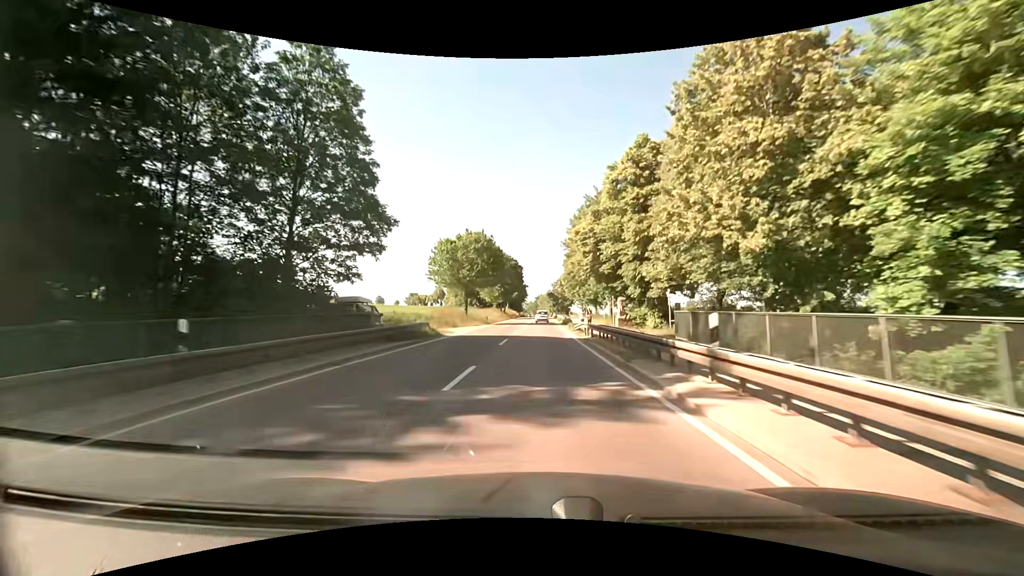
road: primary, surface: asphalt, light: Day
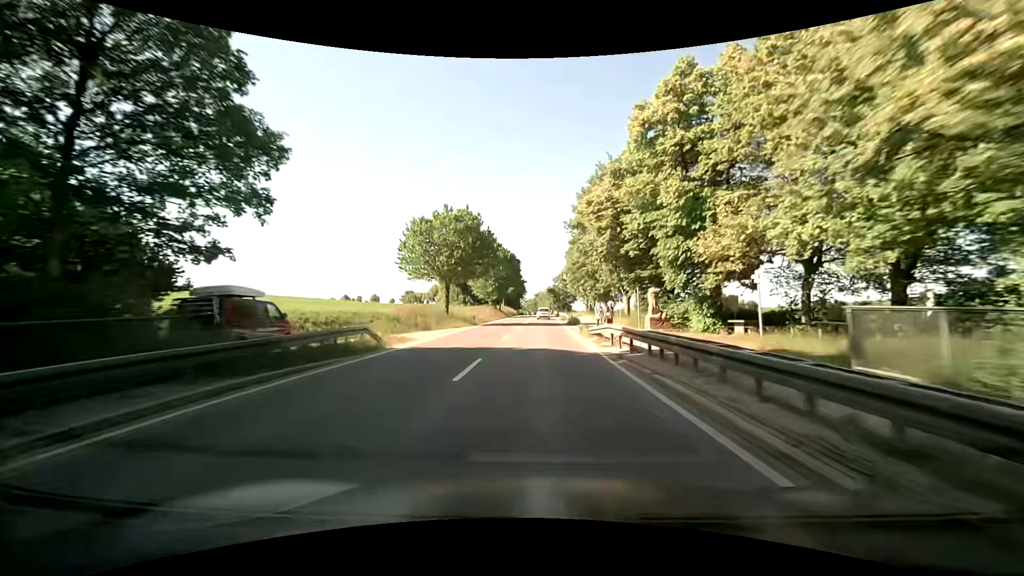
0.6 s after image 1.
(-0.1, +11.3) m; -1°
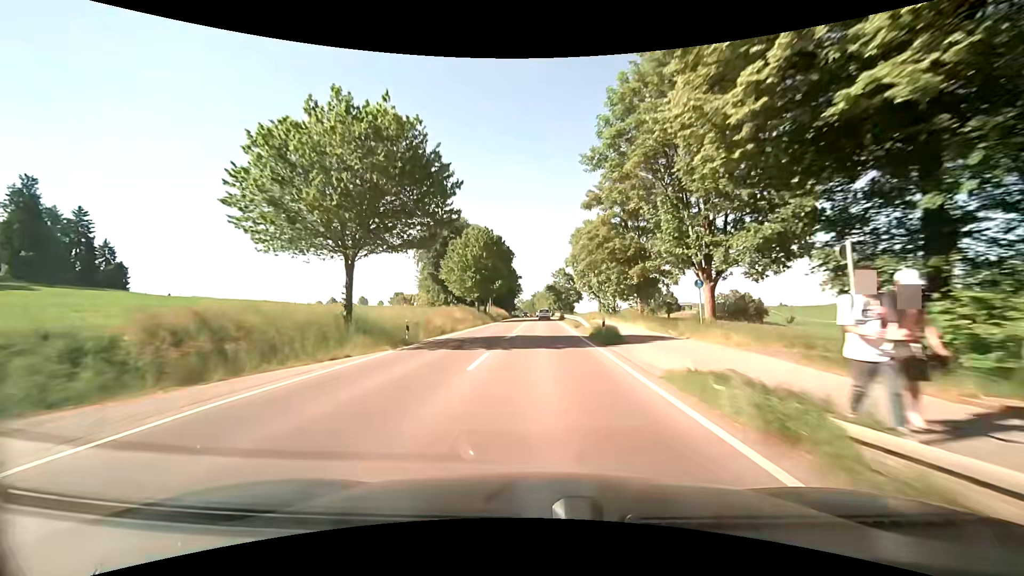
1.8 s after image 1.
(-0.2, +22.6) m; -1°
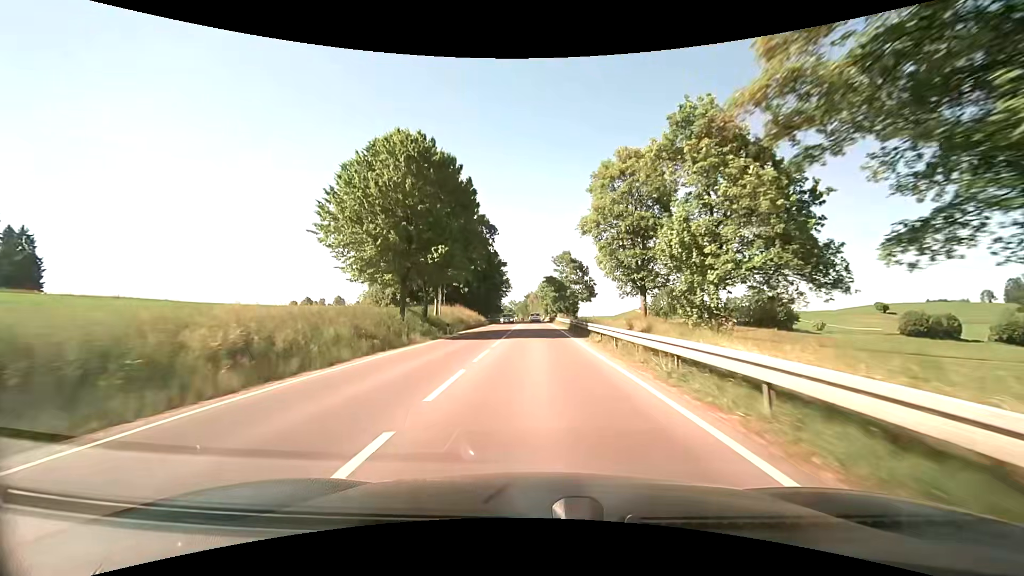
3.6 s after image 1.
(0.0, +34.1) m; +1°
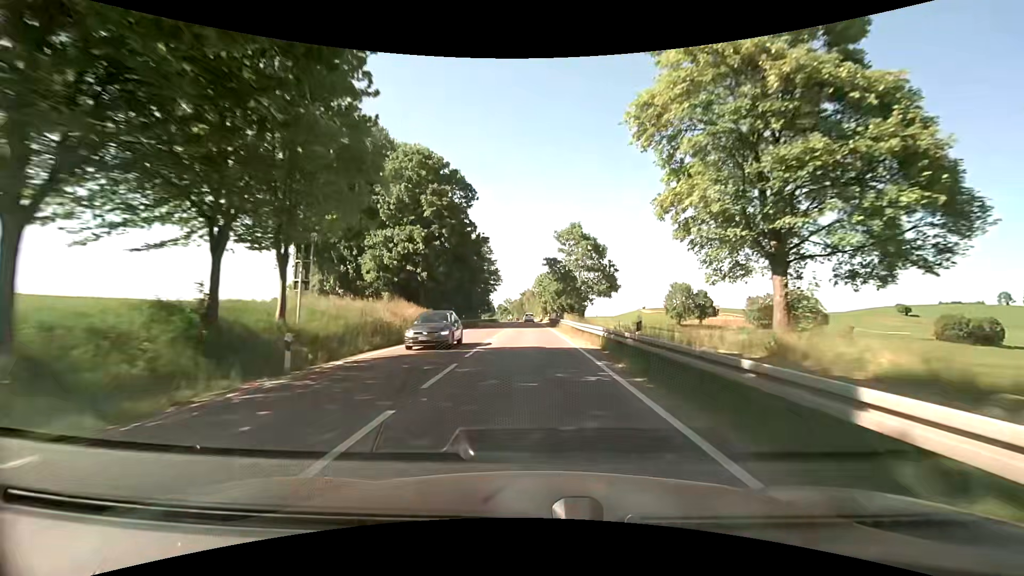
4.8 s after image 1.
(+0.1, +22.9) m; +1°
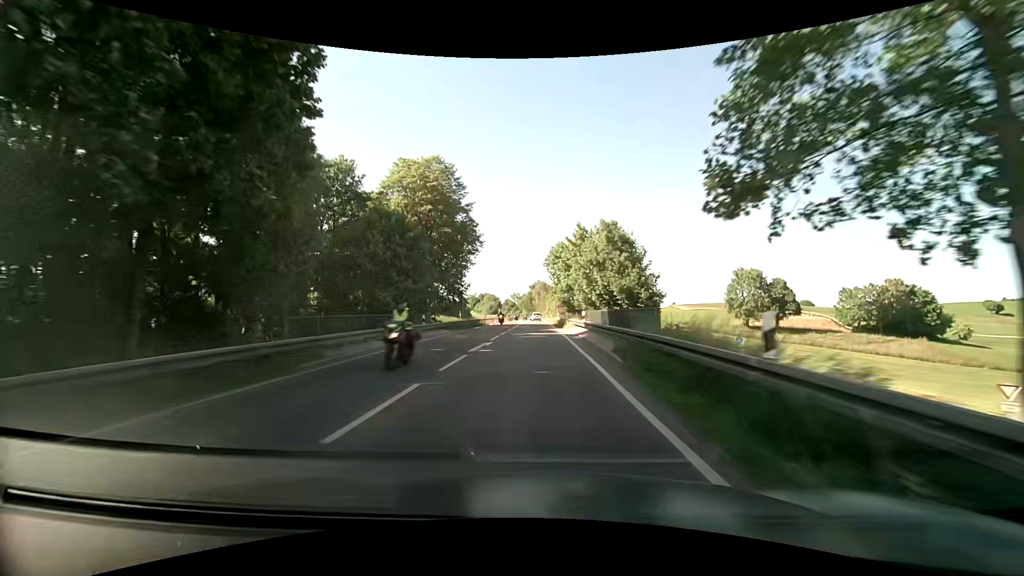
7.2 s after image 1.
(+0.3, +45.8) m; 0°
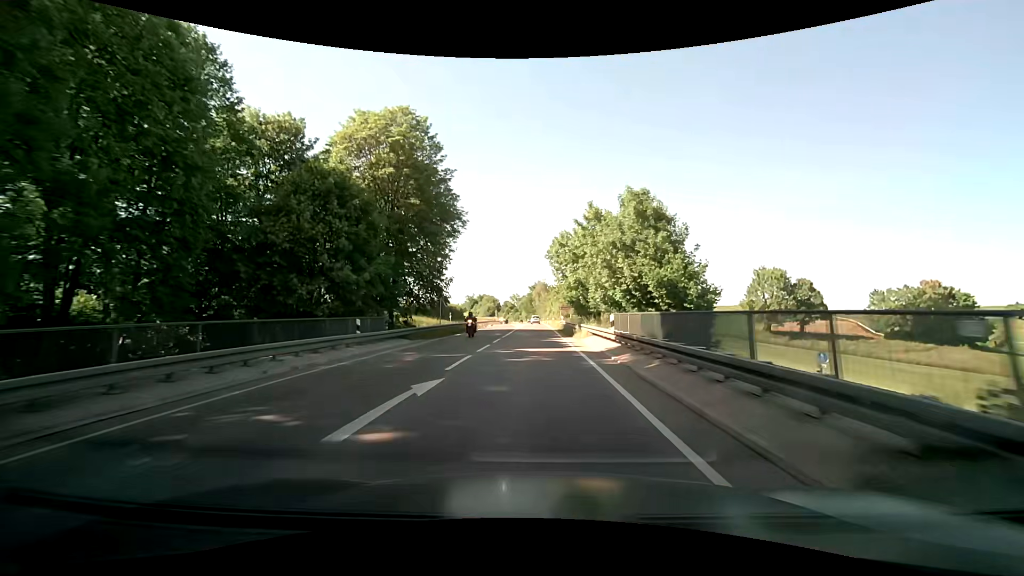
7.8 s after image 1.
(0.0, +11.4) m; 0°
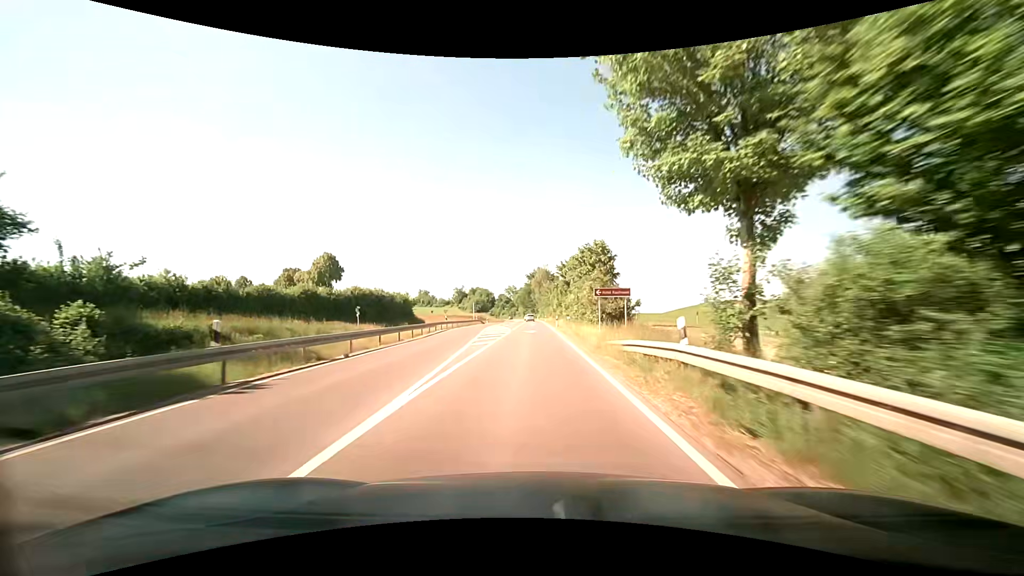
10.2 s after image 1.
(+0.1, +45.6) m; +1°
(0, +10) (0, +20) (0, +30) (0, +40) (0, +50) (-1, +60) (-1, +70) (-1, +80) (-1, +90) (-1, +100) m
